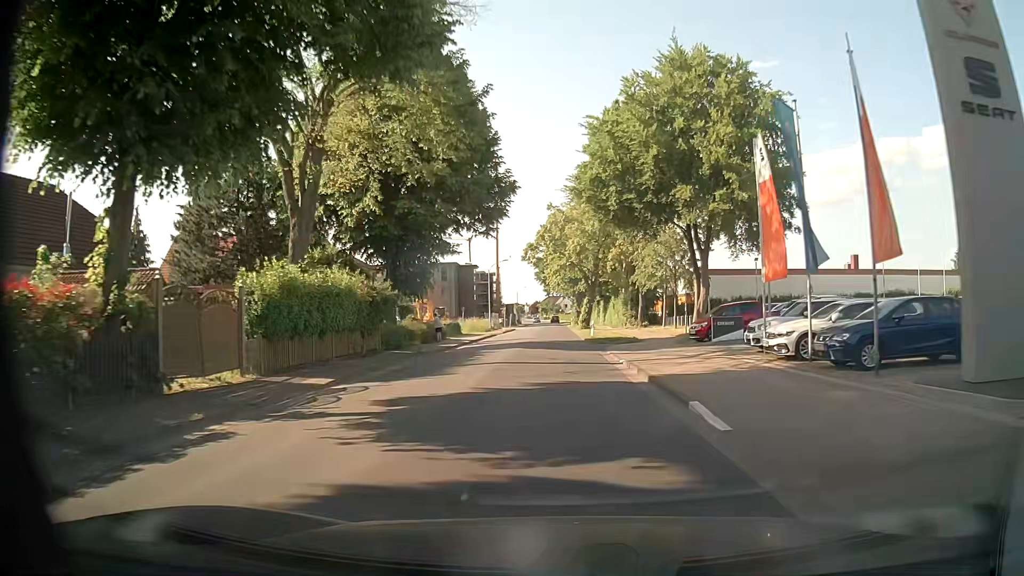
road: unclassified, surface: asphalt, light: Day
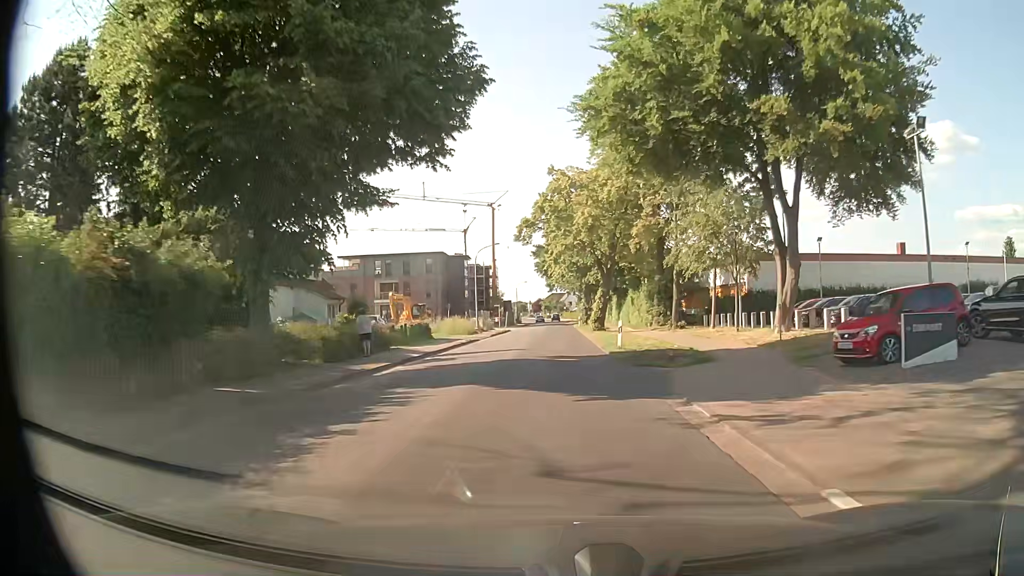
(-0.1, +15.5) m; -1°
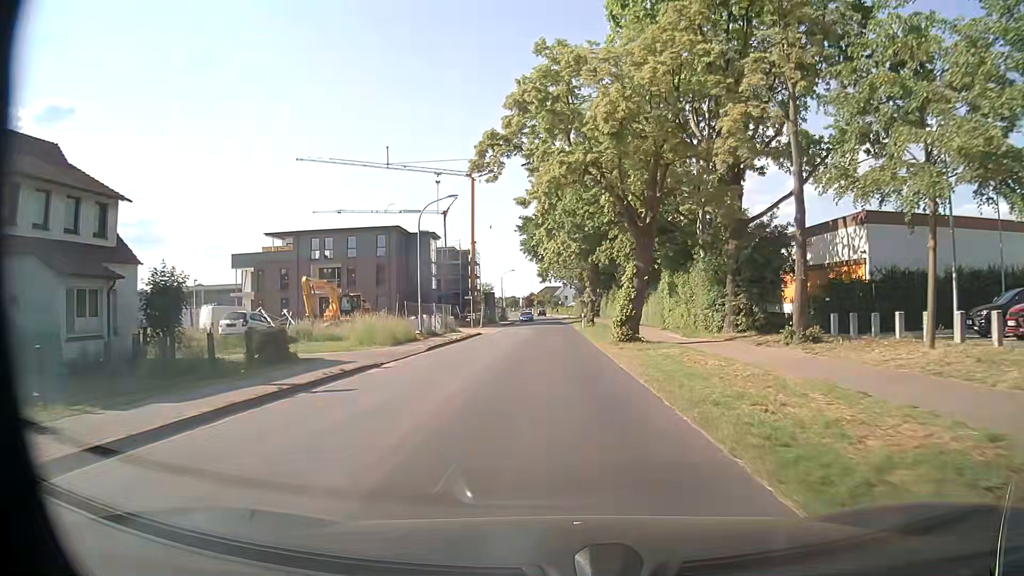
(-0.1, +23.0) m; 0°
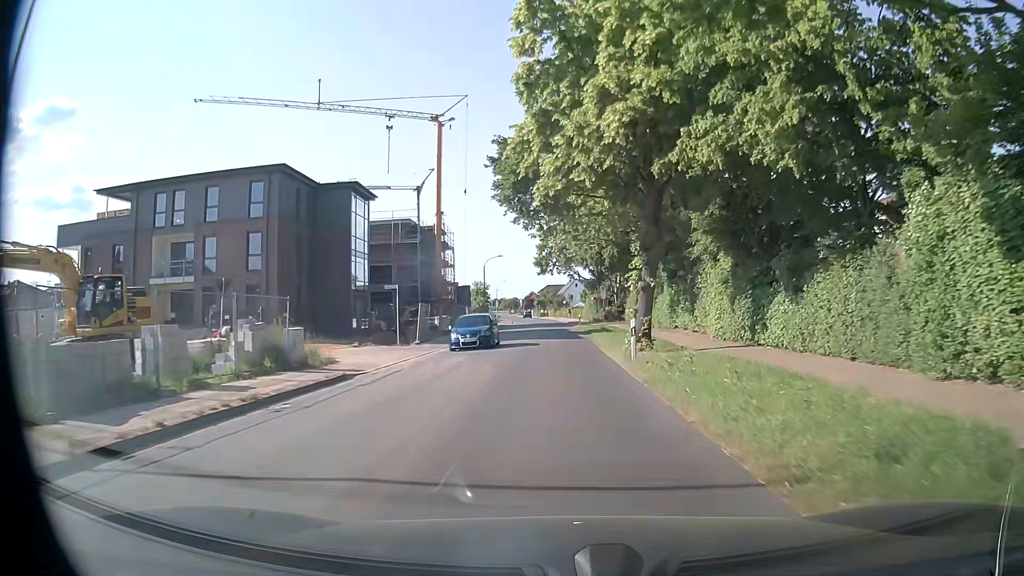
(+0.2, +30.5) m; 0°
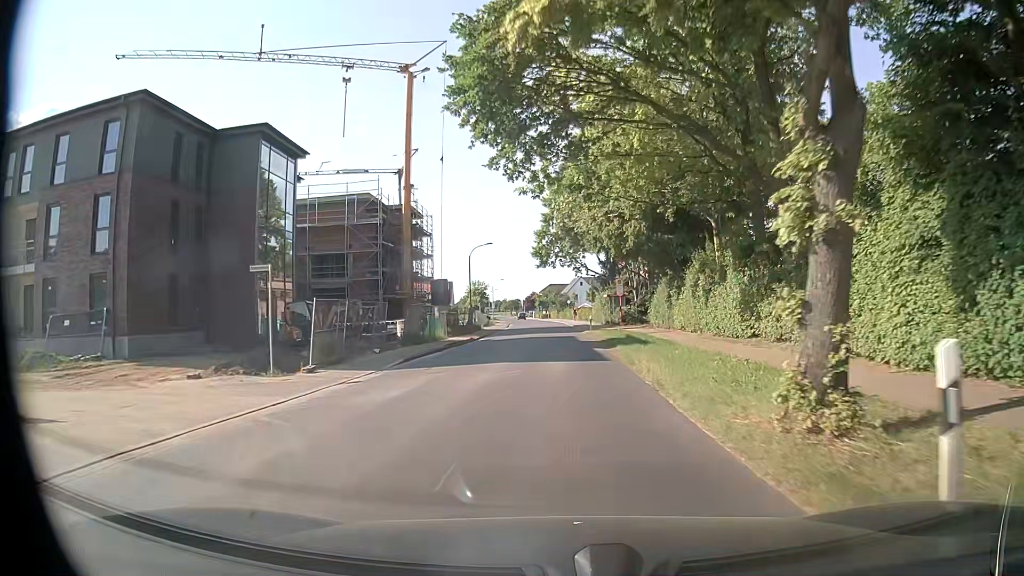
(+0.1, +15.3) m; 0°
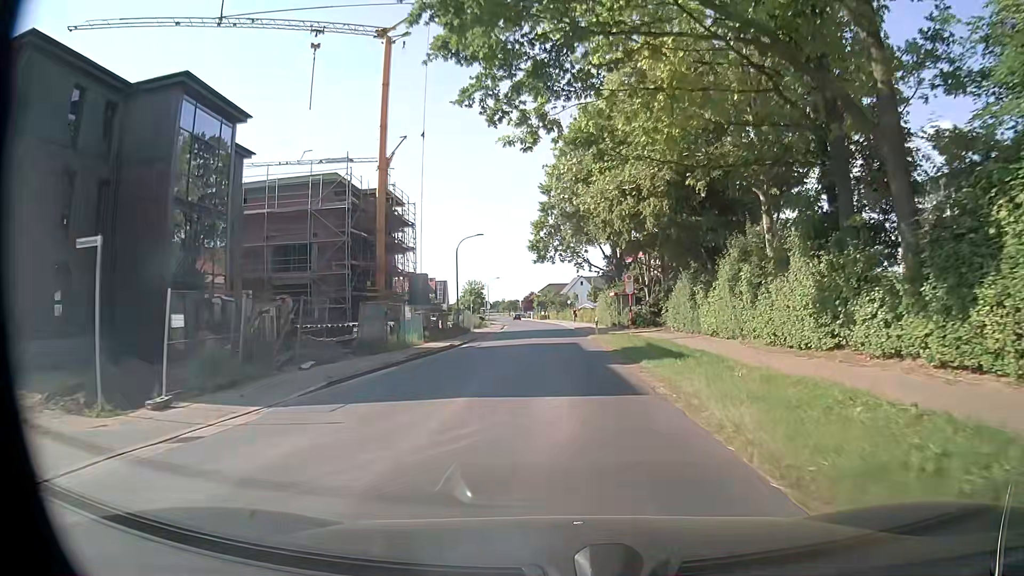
(0.0, +7.6) m; +1°
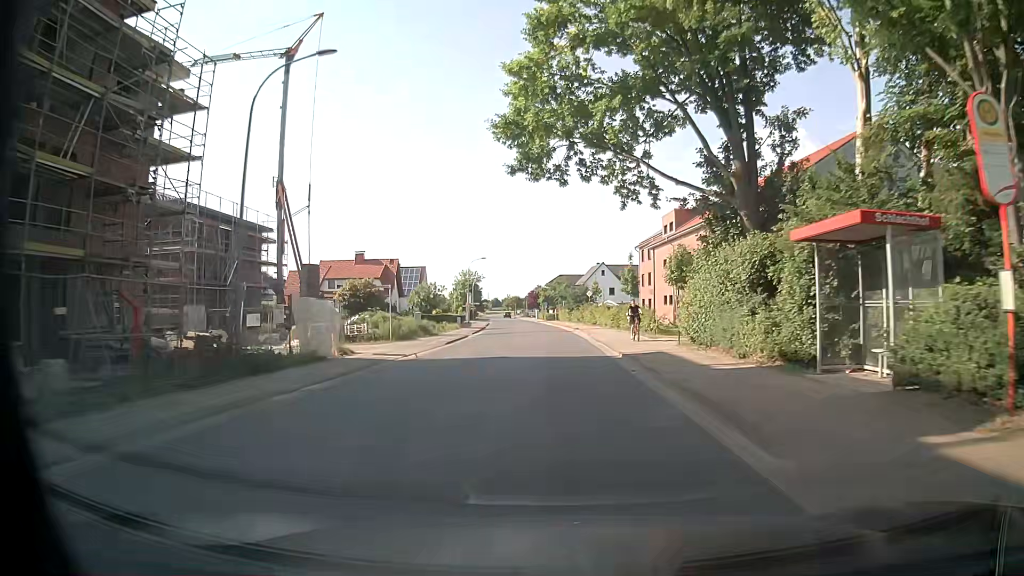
(-0.5, +39.2) m; -2°
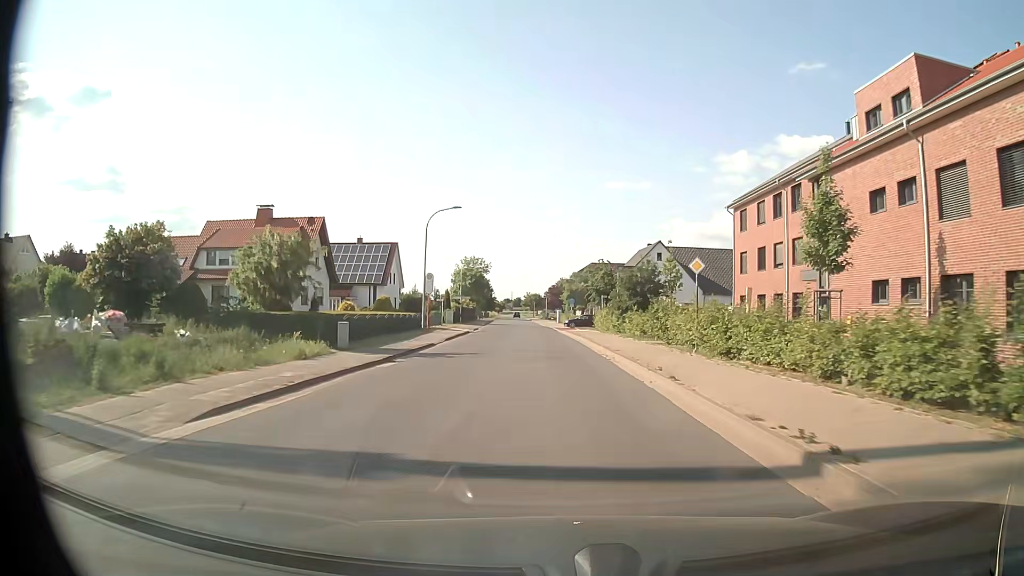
(-0.8, +39.7) m; -2°
(0, +10) (0, +20) (0, +30) (-1, +40) (-1, +50) (-2, +60) (-2, +70) (-3, +80) (-3, +90) (-4, +100) m
